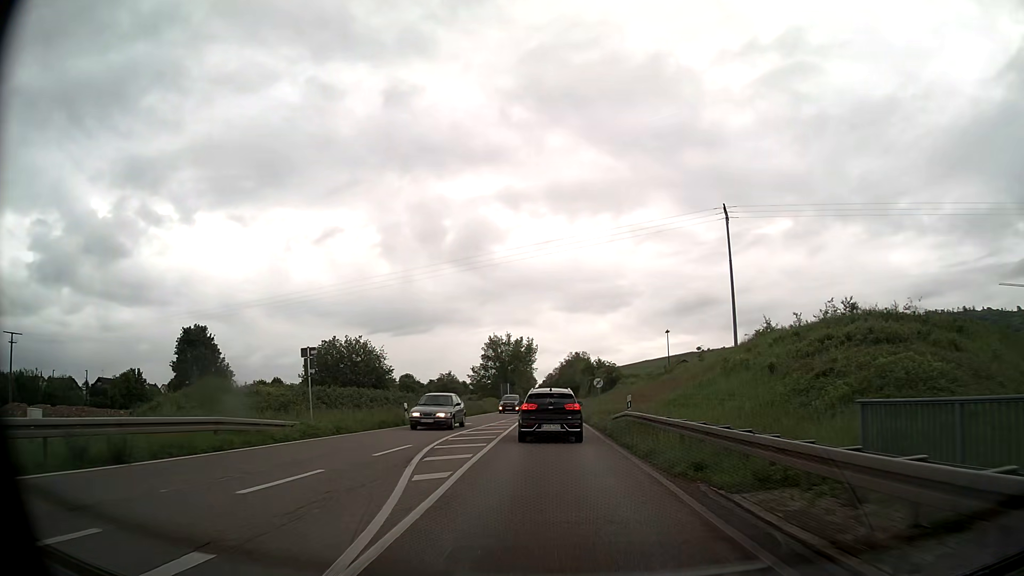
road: primary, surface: asphalt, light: Day
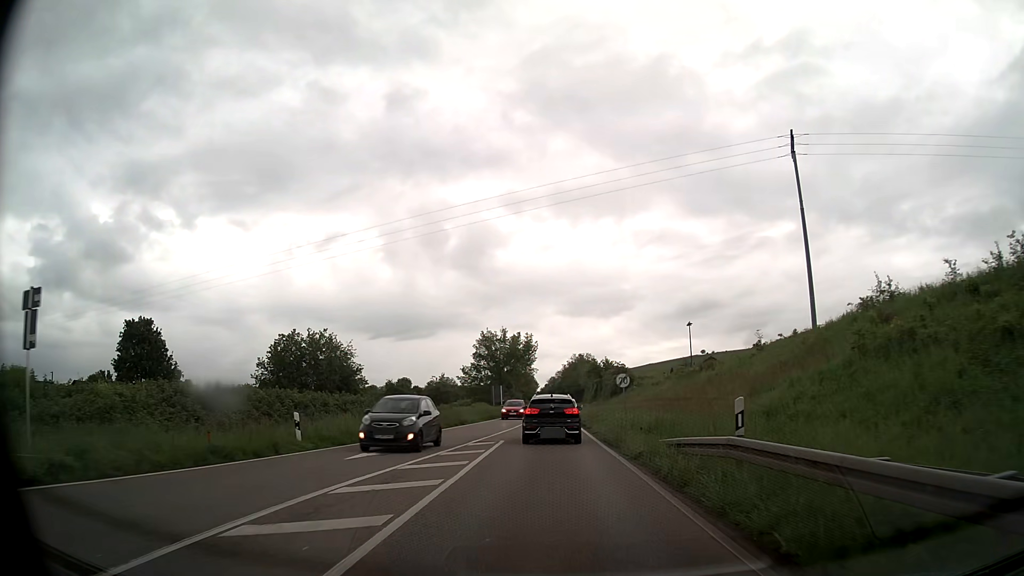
(-0.1, +14.2) m; 0°
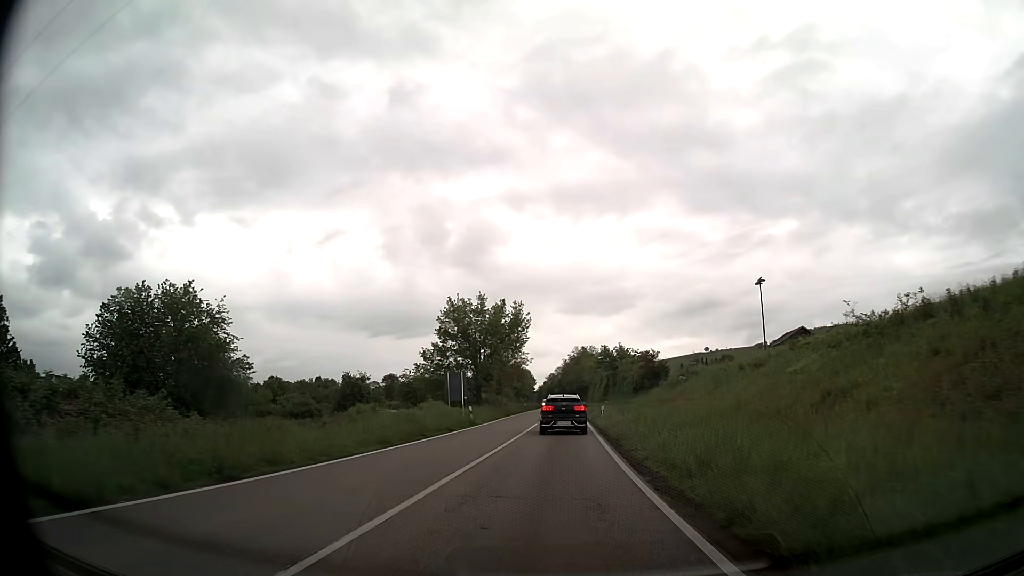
(-0.1, +28.5) m; 0°
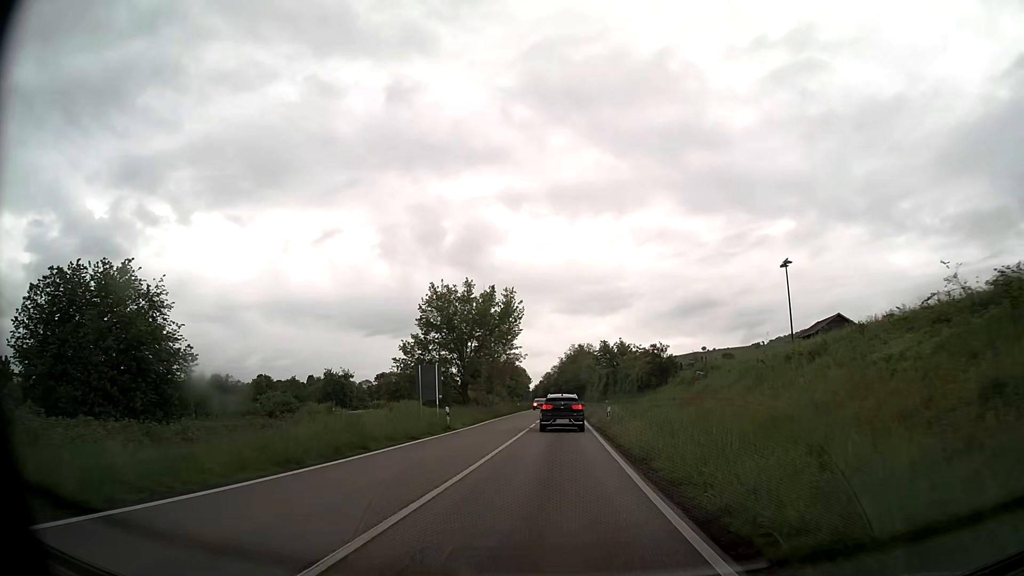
(0.0, +7.1) m; 0°
